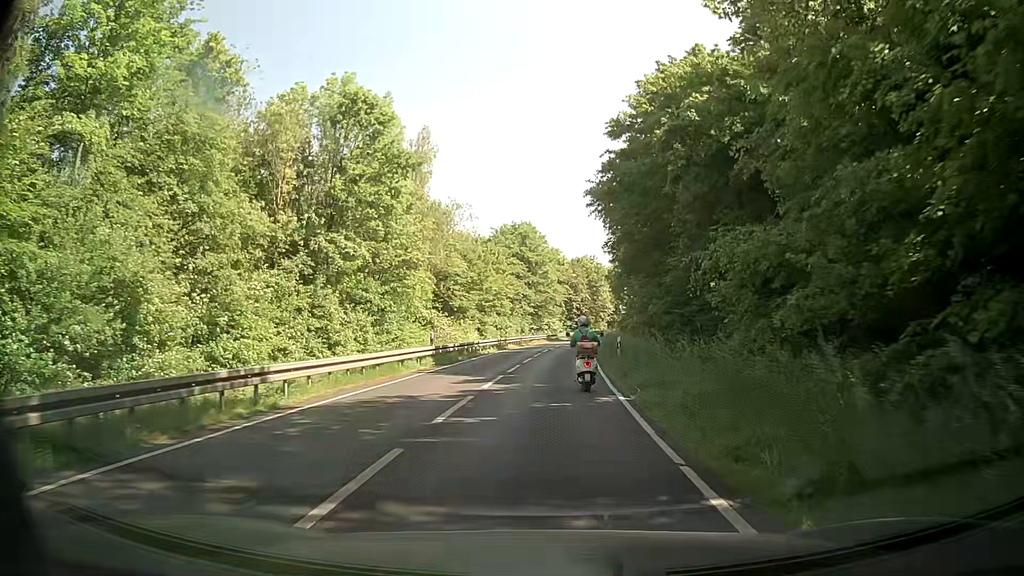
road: secondary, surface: asphalt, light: Day
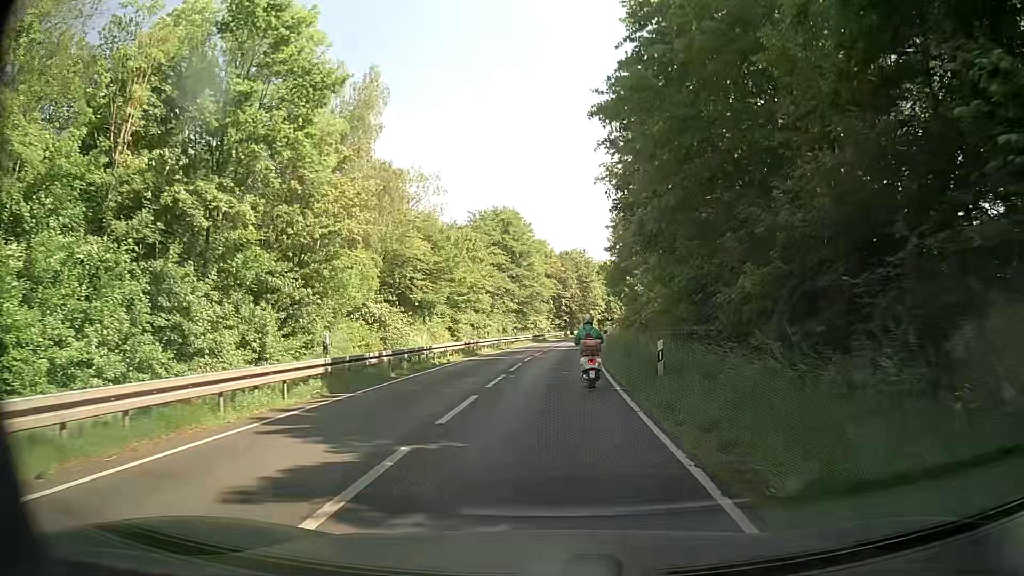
(-0.1, +12.1) m; 0°
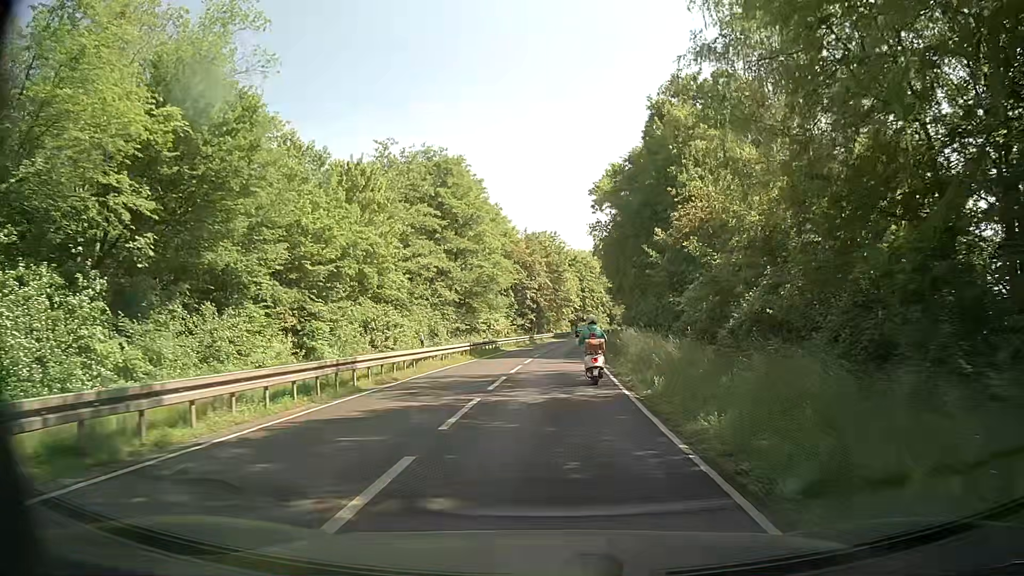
(+0.6, +30.4) m; +3°
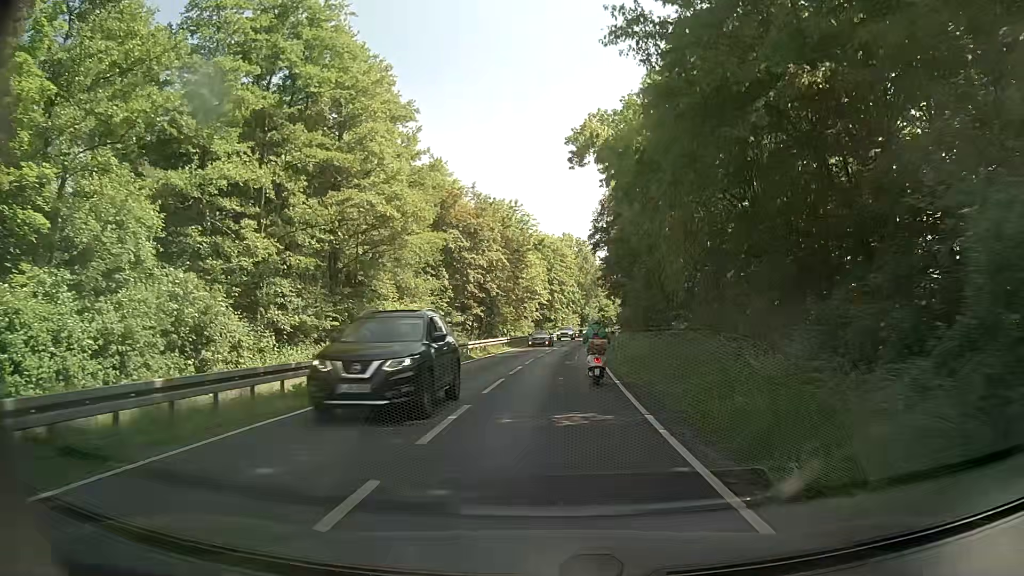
(+0.7, +31.1) m; +3°
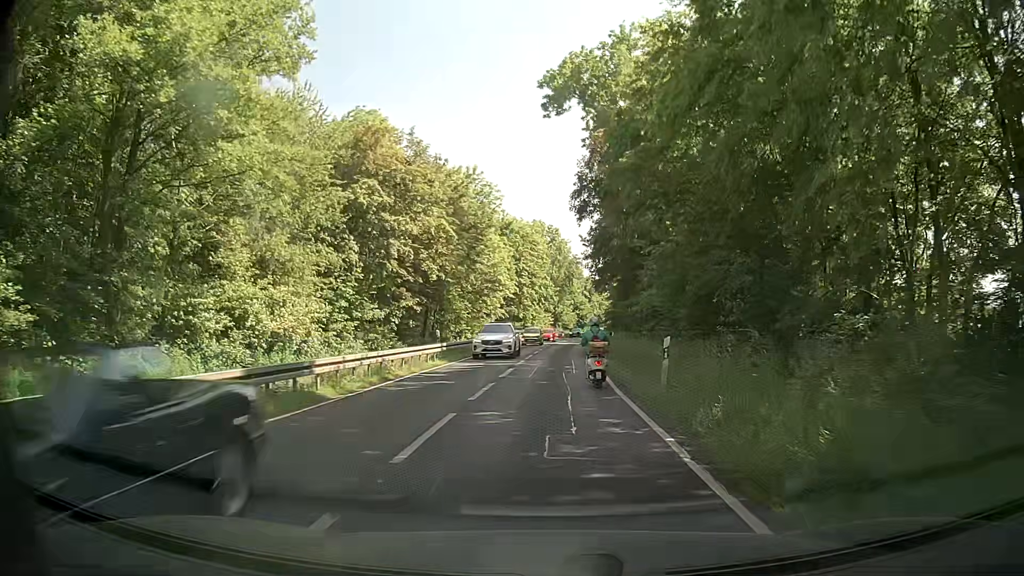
(+0.6, +19.3) m; +3°
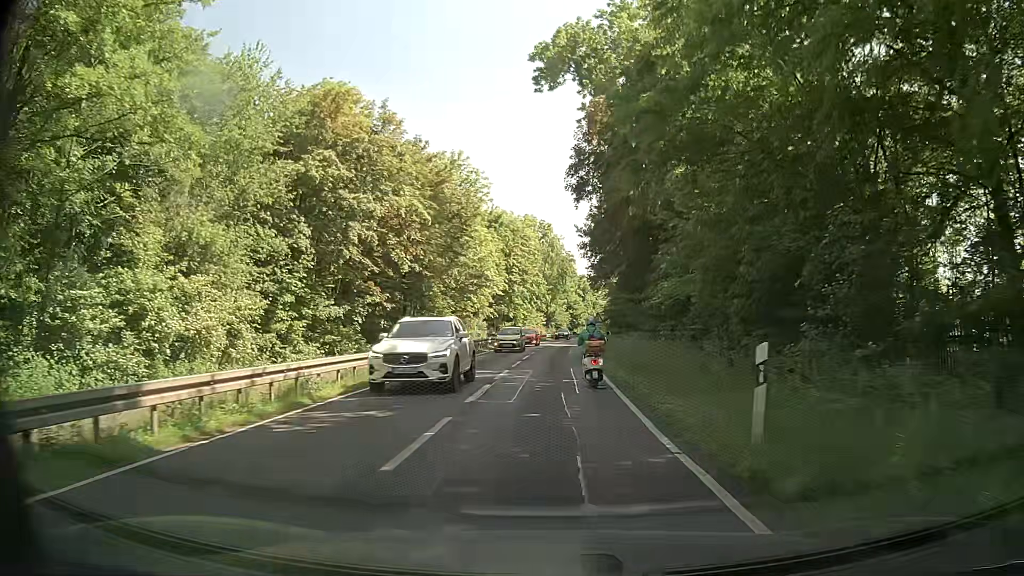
(0.0, +6.4) m; +1°
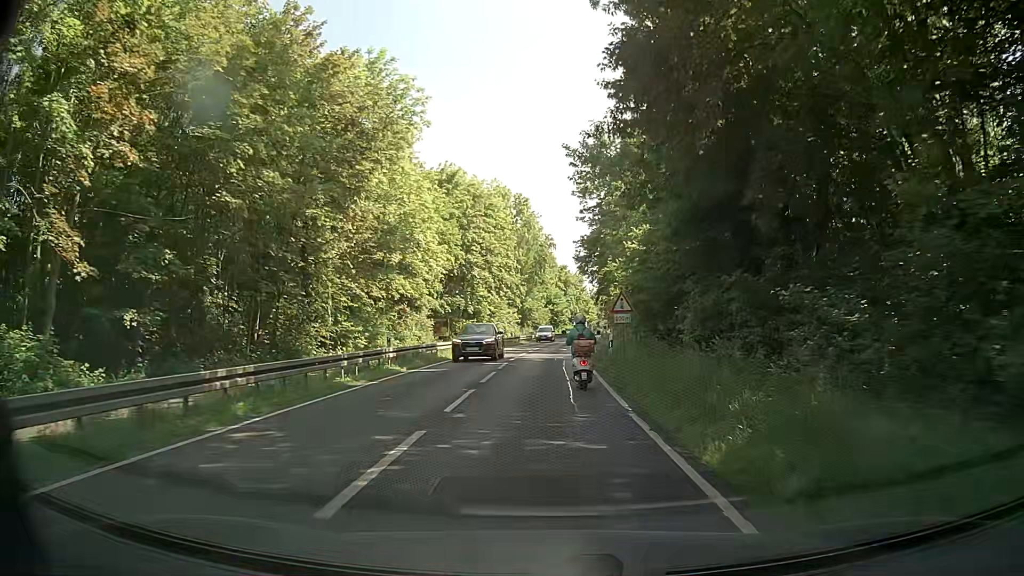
(+0.2, +25.5) m; +1°
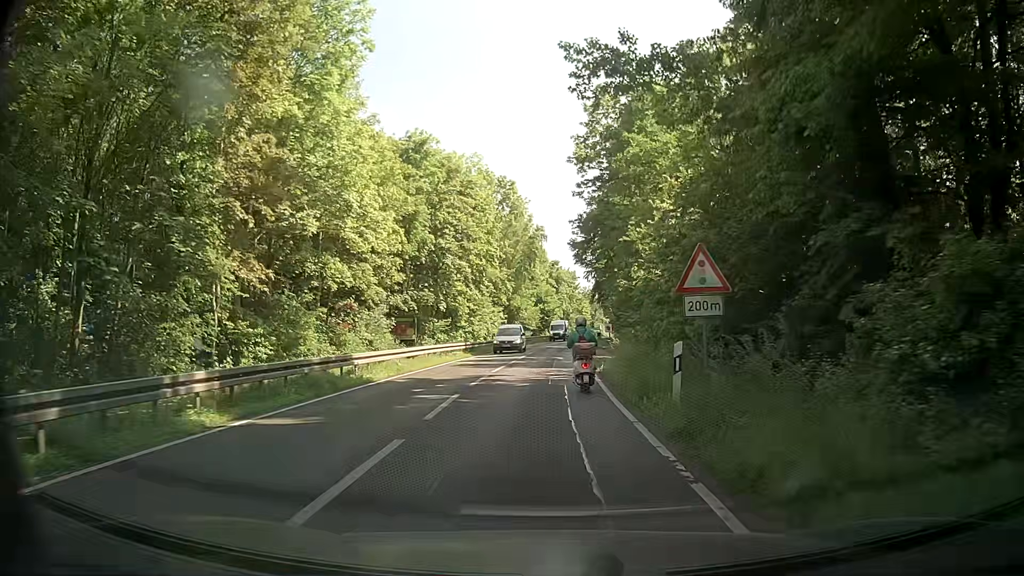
(+0.1, +12.5) m; +1°
(0, +10) (0, +20) (+1, +30) (+1, +40) (+2, +50) (+3, +60) (+4, +70) (+5, +80) (+6, +90) (+7, +100) m
